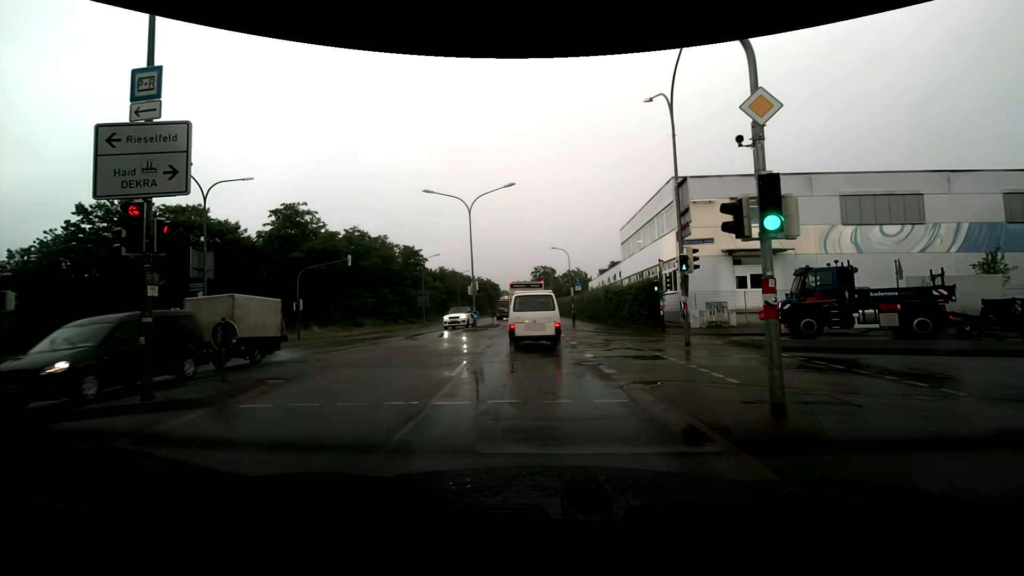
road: secondary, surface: asphalt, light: Day
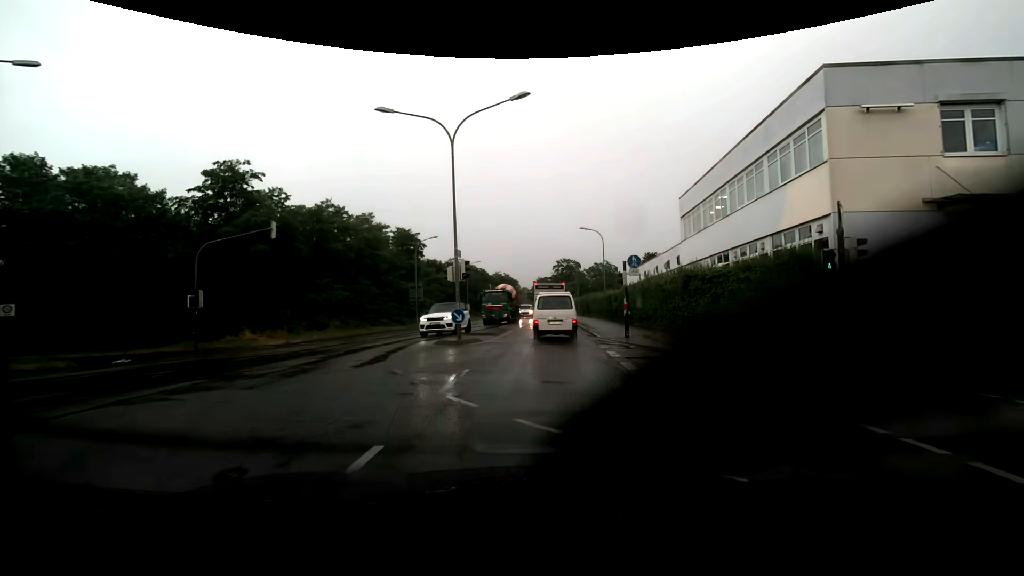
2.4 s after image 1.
(-0.5, +14.4) m; -3°
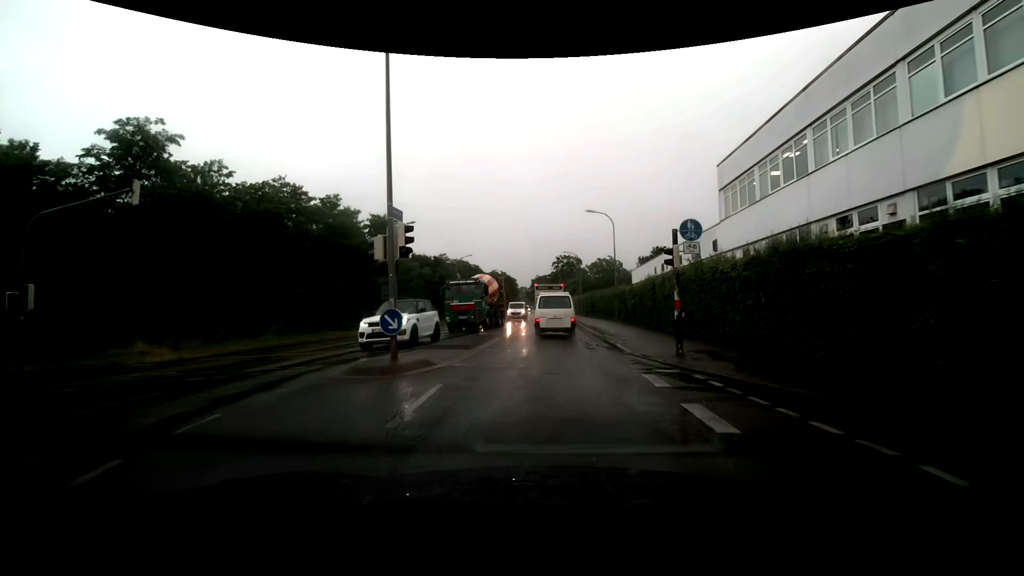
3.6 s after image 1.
(+0.1, +8.6) m; 0°
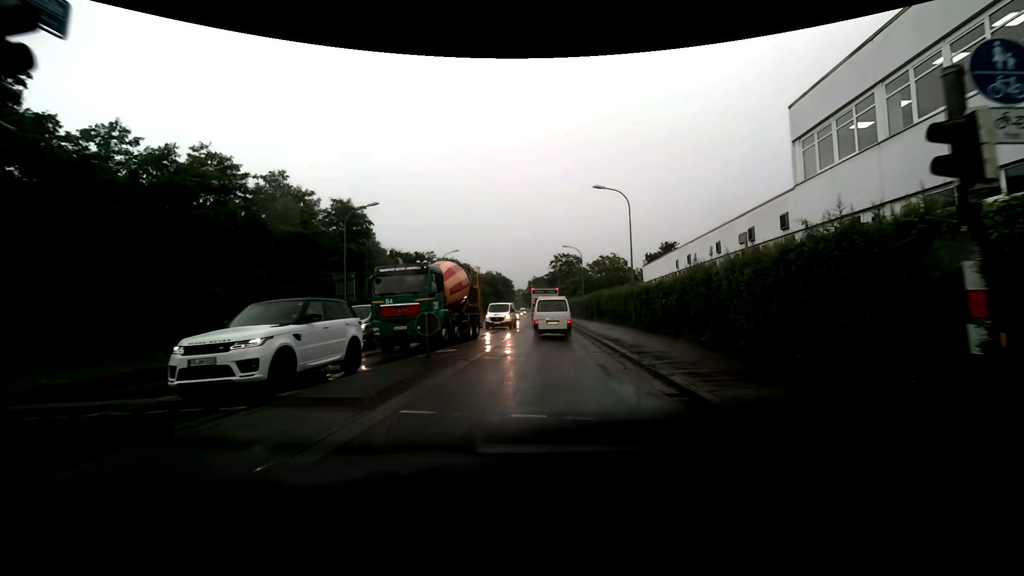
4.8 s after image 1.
(+0.1, +9.0) m; +1°
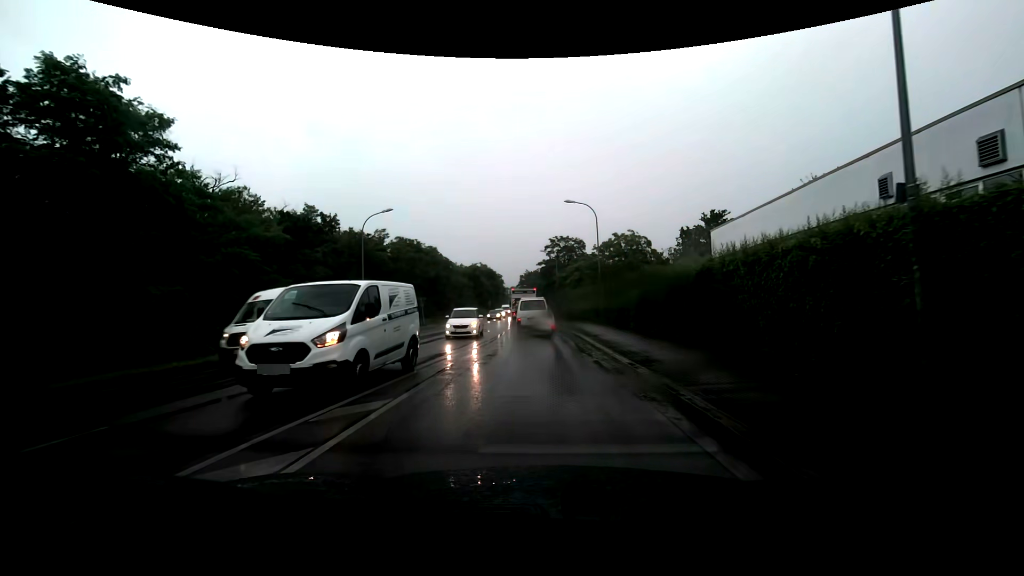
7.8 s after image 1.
(+0.5, +25.0) m; +1°
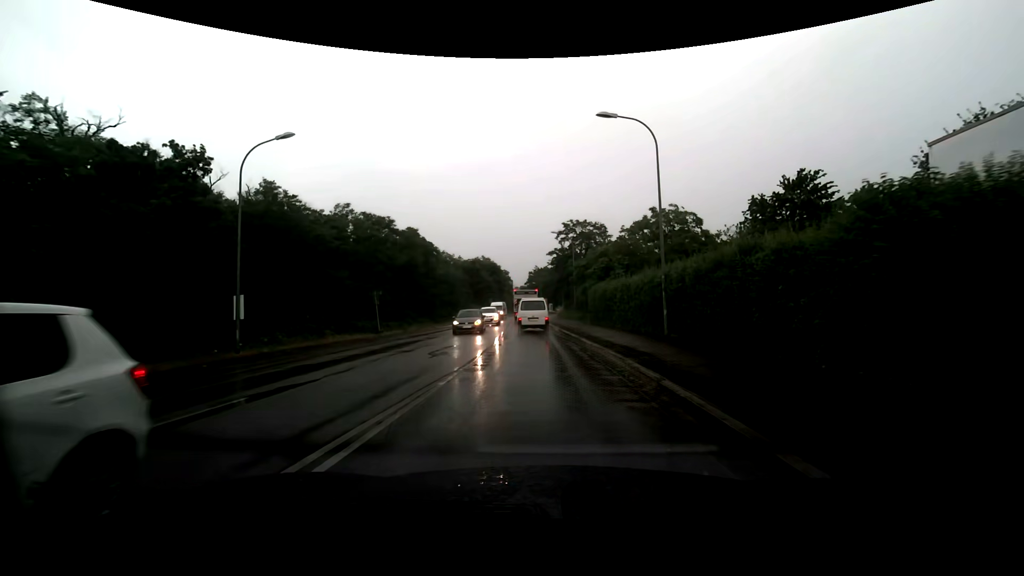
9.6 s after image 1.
(-0.1, +16.6) m; -1°
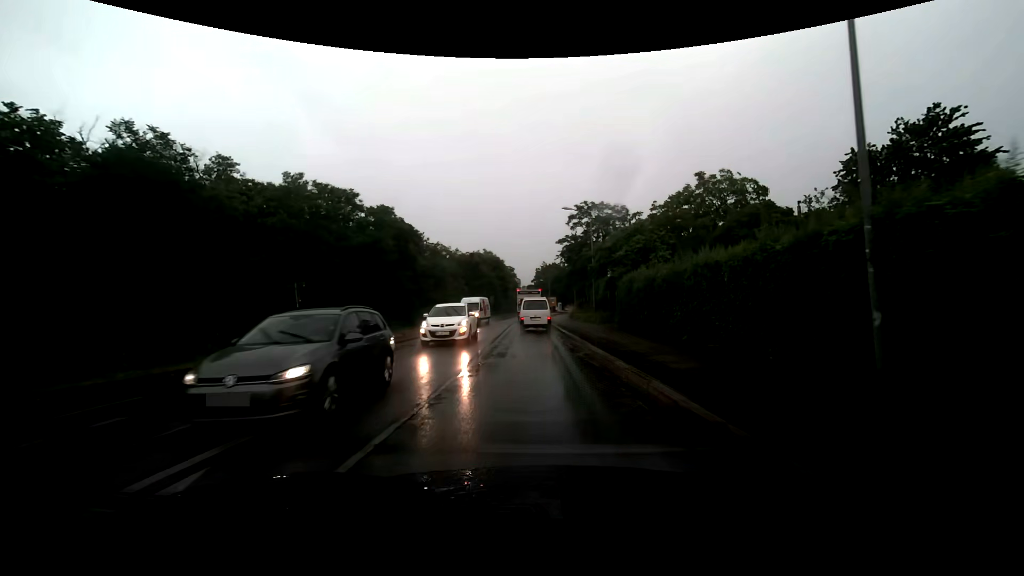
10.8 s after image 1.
(-0.1, +12.0) m; -1°
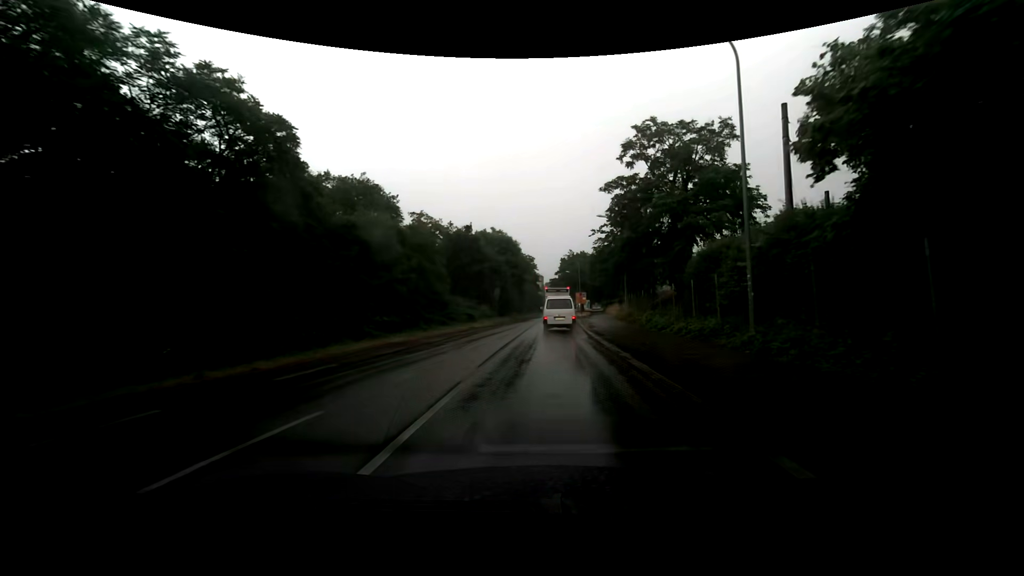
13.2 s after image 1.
(-0.6, +26.0) m; -3°
(0, +10) (0, +20) (+1, +30) (+1, +40) (+2, +50) (+2, +60) (+3, +70) (+3, +80) (+4, +90) (+5, +100) m
